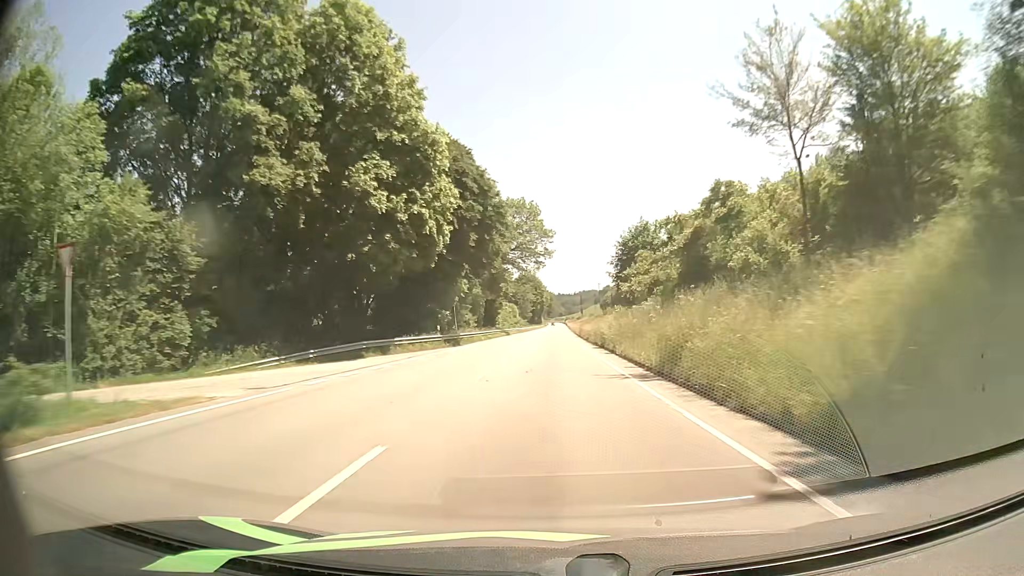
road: primary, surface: asphalt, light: Day
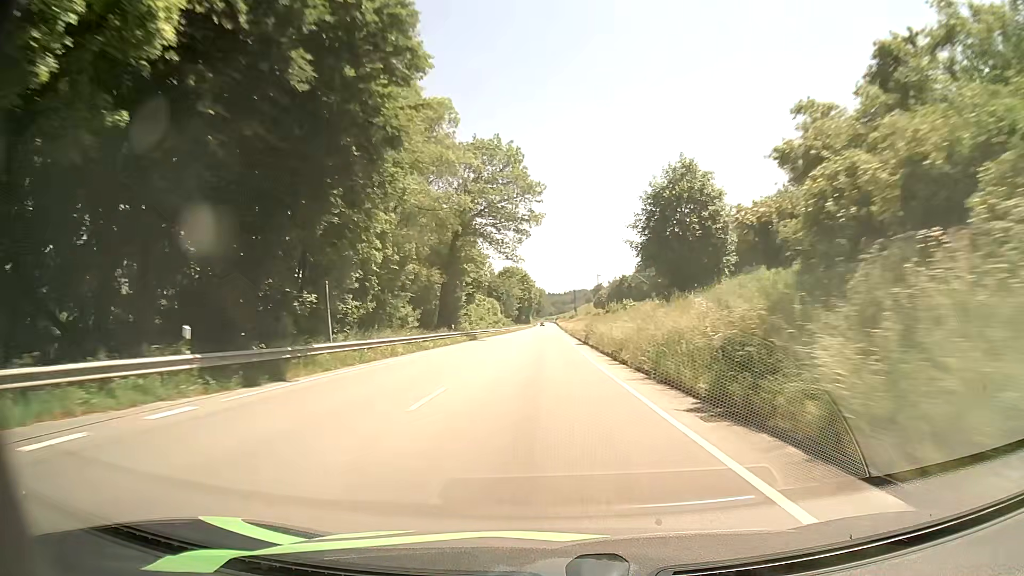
(+0.3, +29.6) m; +1°
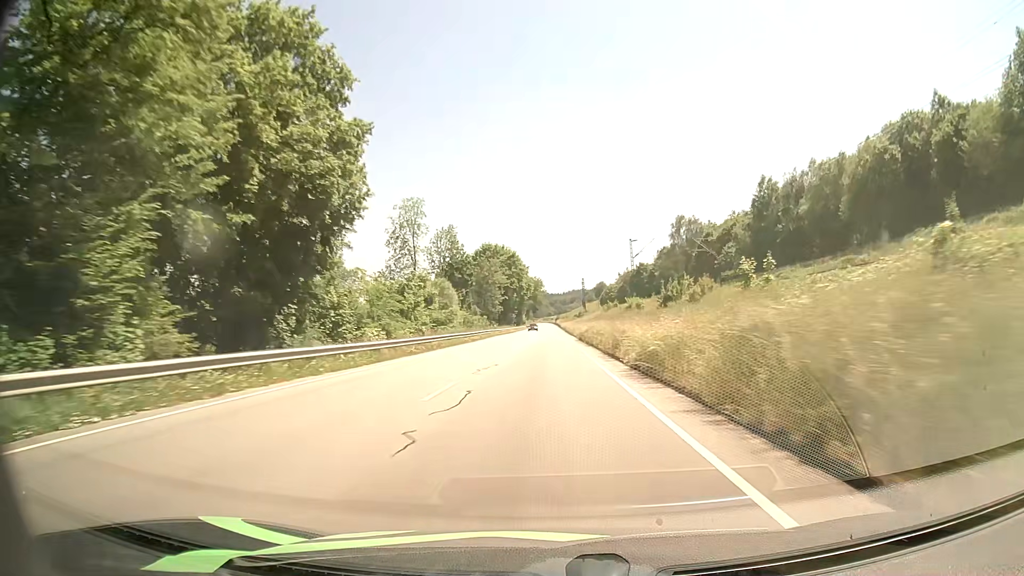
(-0.1, +59.8) m; 0°
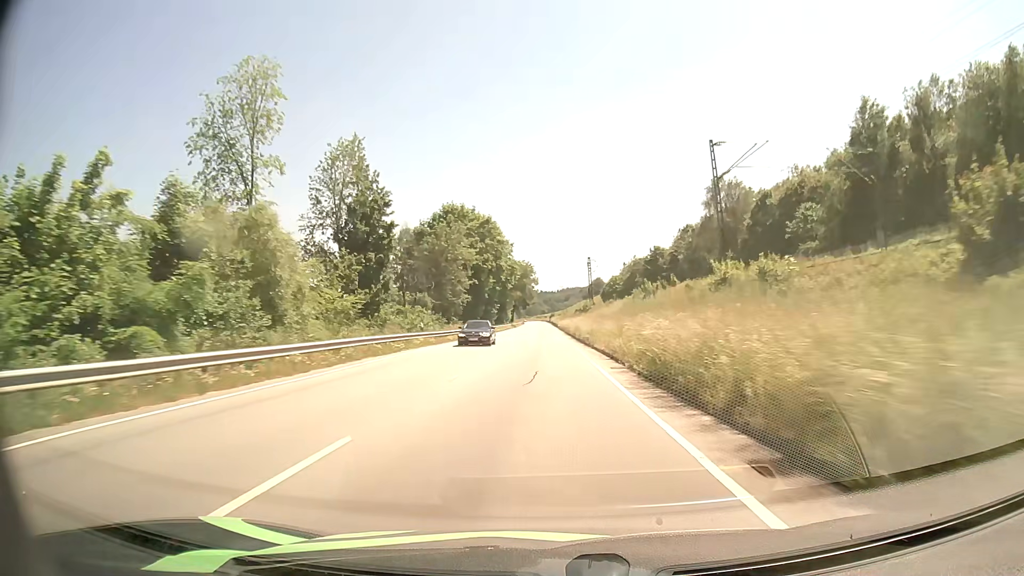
(+0.3, +44.9) m; +1°
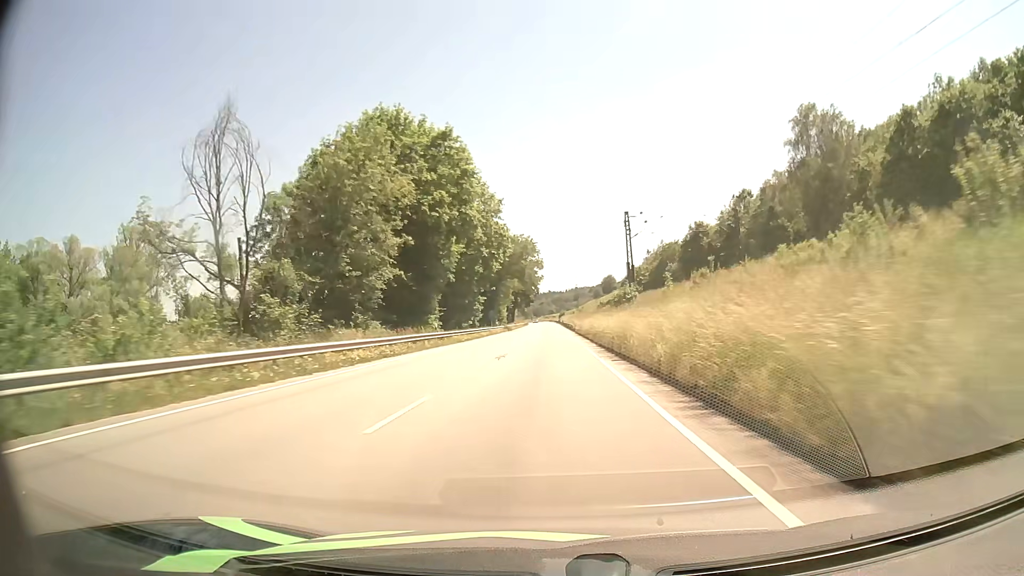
(-0.2, +44.7) m; -1°
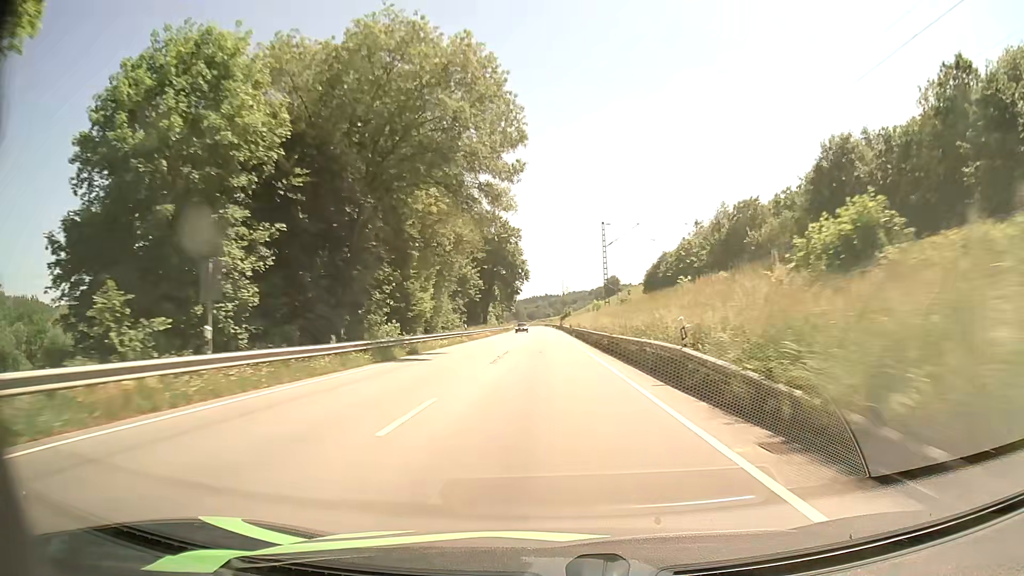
(+0.1, +73.6) m; 0°
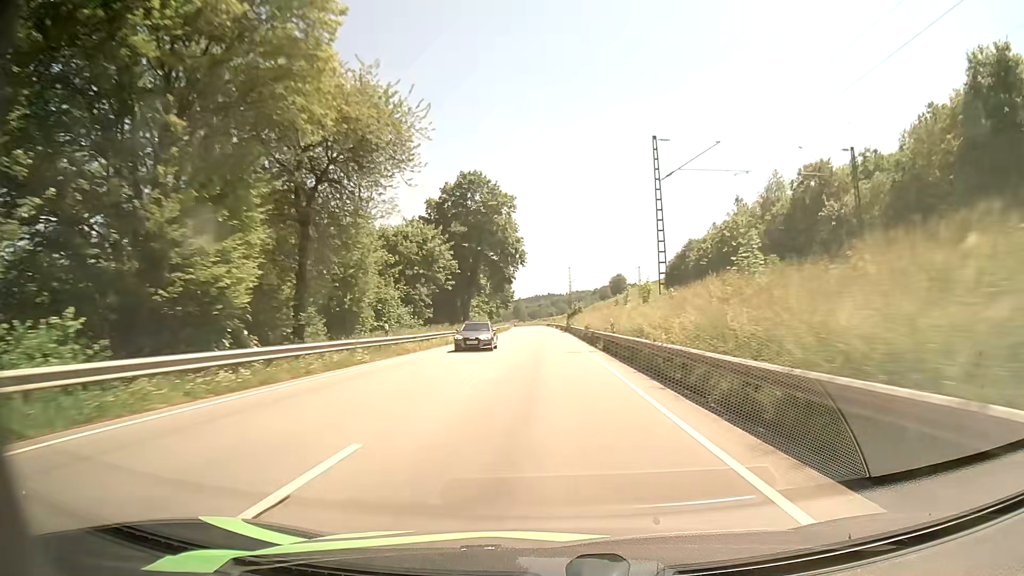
(+0.3, +29.1) m; 0°
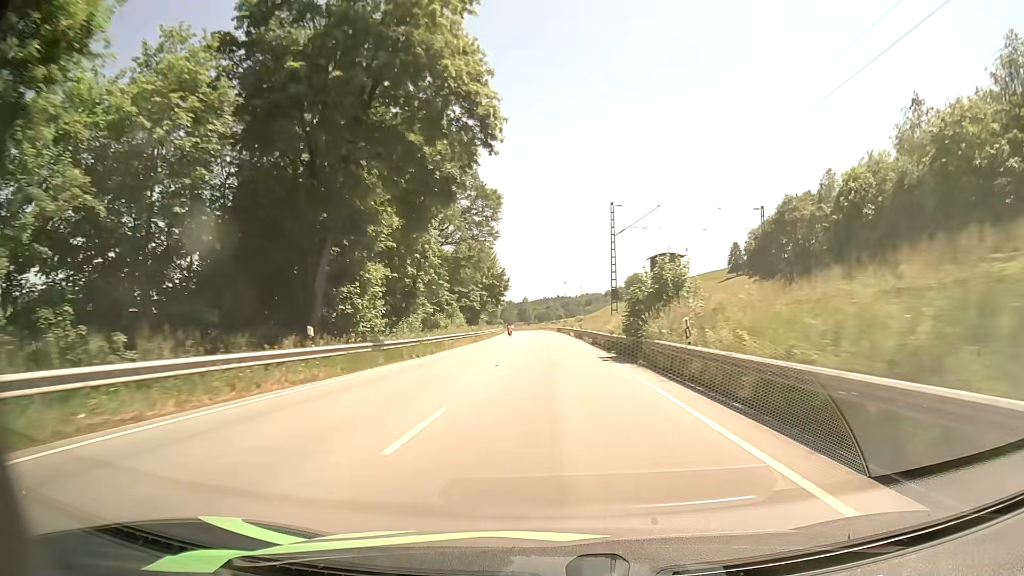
(-0.4, +57.8) m; -1°
(0, +10) (0, +20) (0, +30) (0, +40) (0, +50) (0, +60) (0, +70) (-1, +80) (-1, +90) (-1, +100) m
